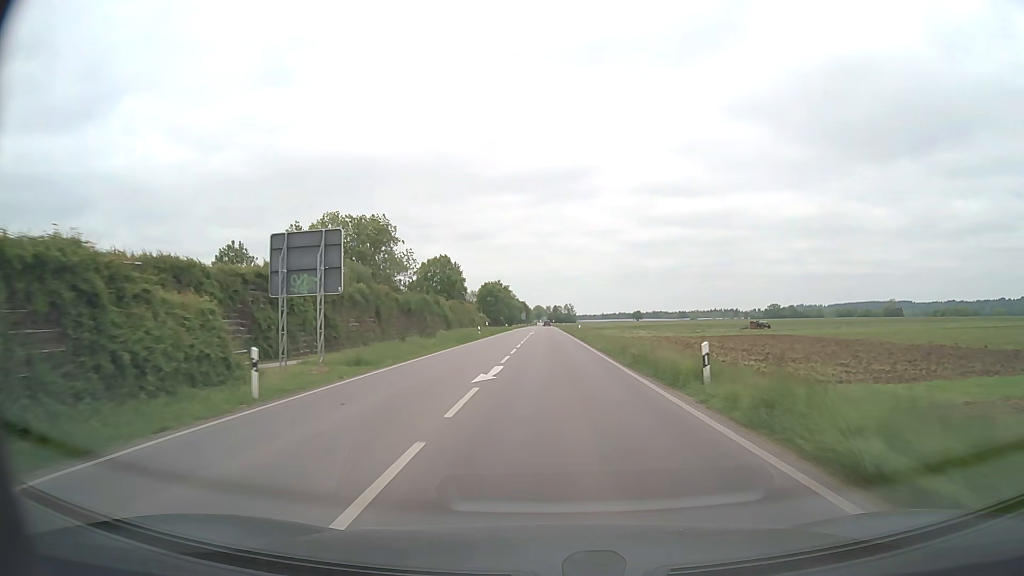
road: secondary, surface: asphalt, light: Day
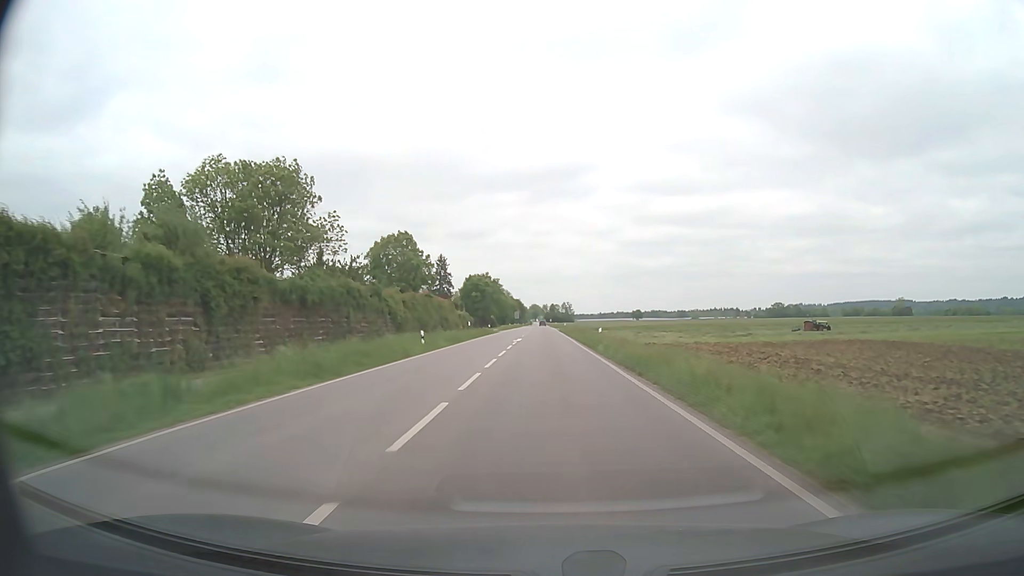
(0.0, +26.7) m; 0°
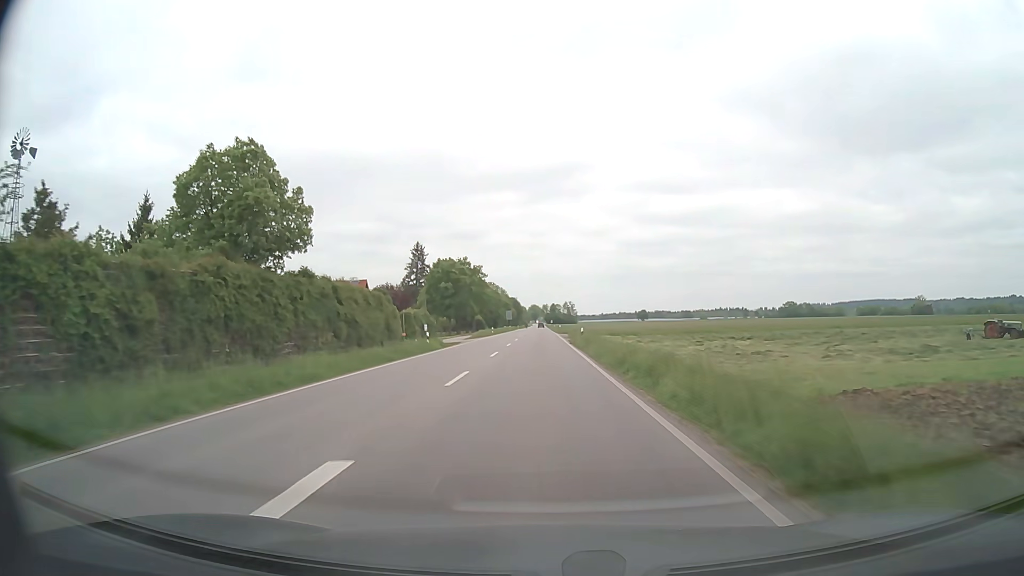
(+0.1, +41.2) m; 0°
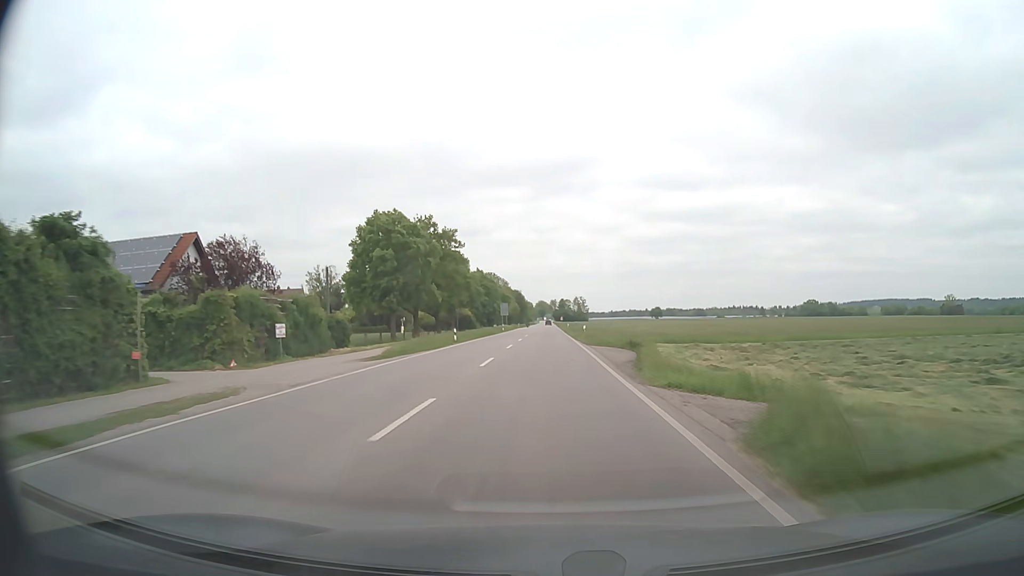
(-0.2, +43.0) m; -1°
(0, +10) (0, +20) (0, +30) (0, +40) (0, +50) (0, +60) (0, +70) (0, +80) (0, +90) (0, +100) m
